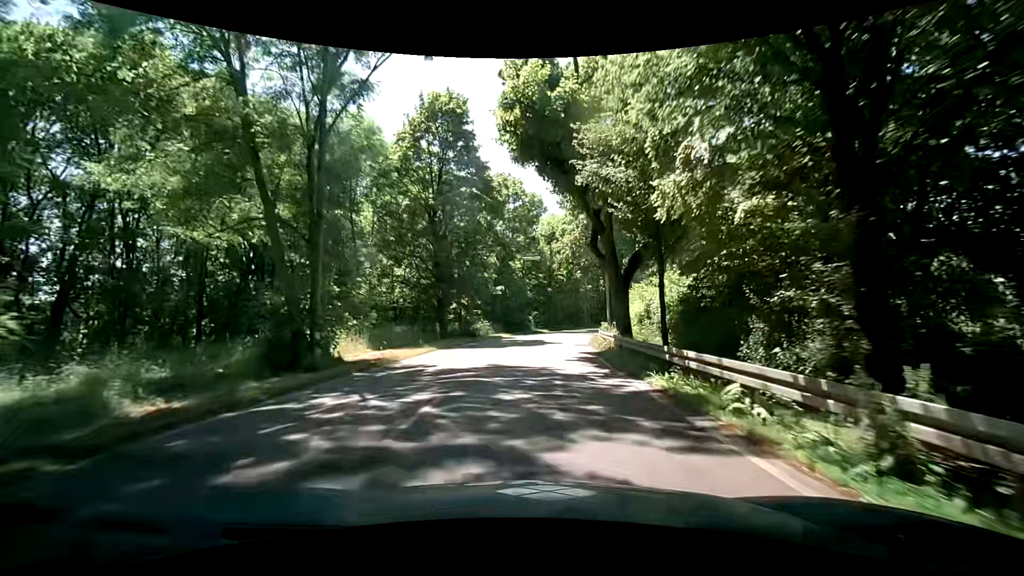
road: tertiary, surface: asphalt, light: Day
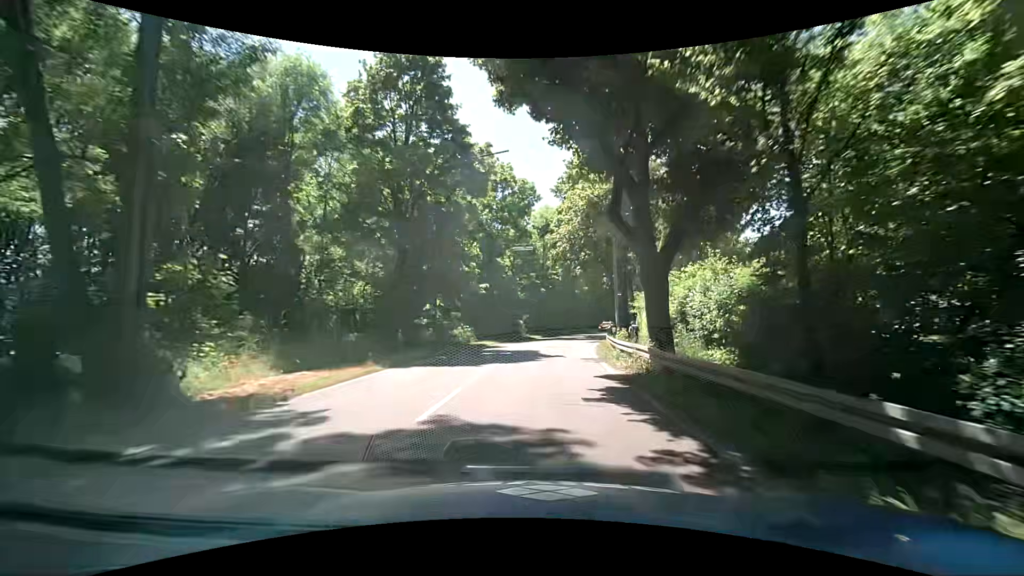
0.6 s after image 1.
(+0.1, +7.5) m; +1°
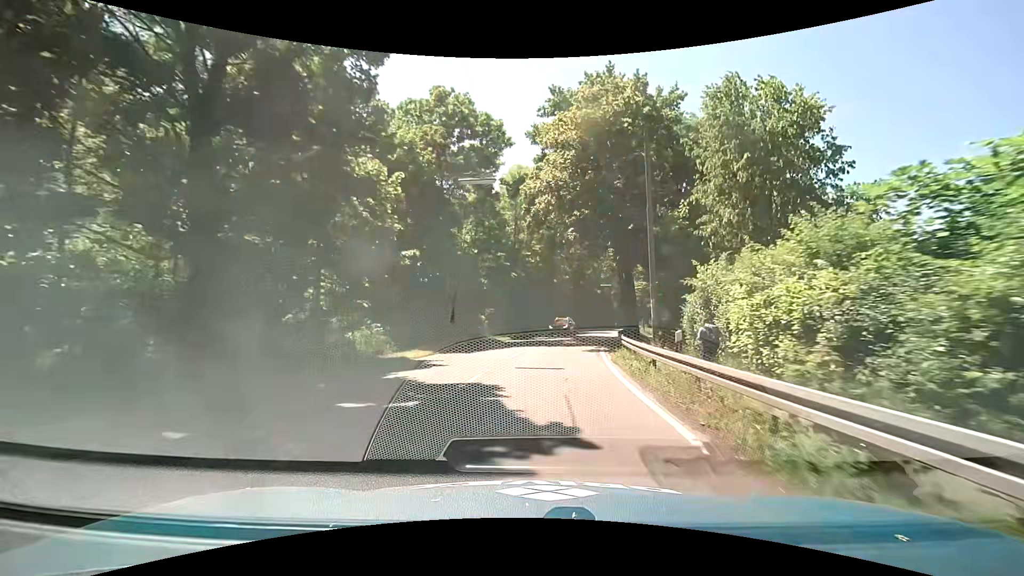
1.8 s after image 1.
(+0.5, +15.2) m; +4°
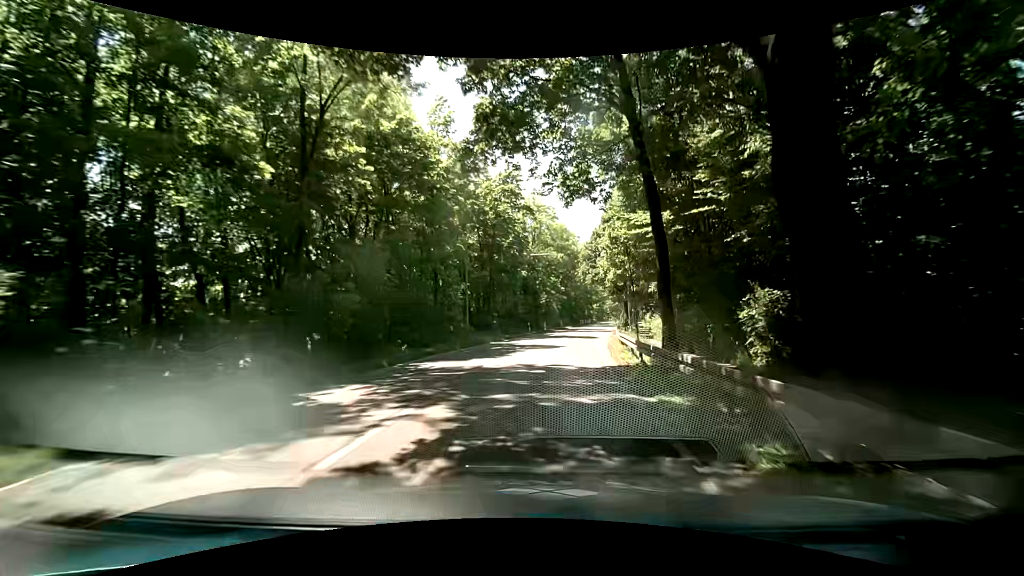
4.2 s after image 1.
(+2.7, +30.8) m; +10°
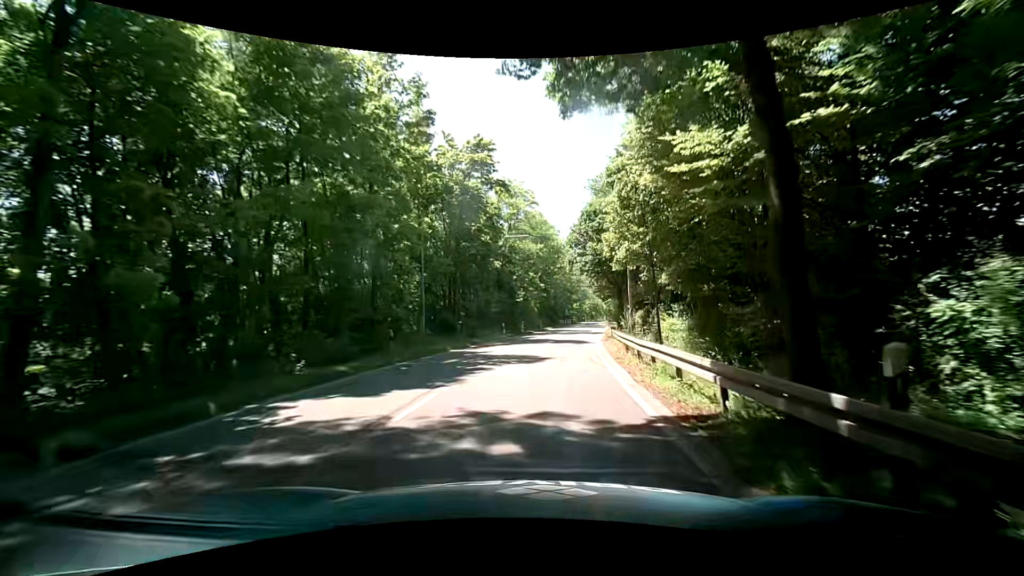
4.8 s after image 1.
(+0.1, +7.9) m; +3°
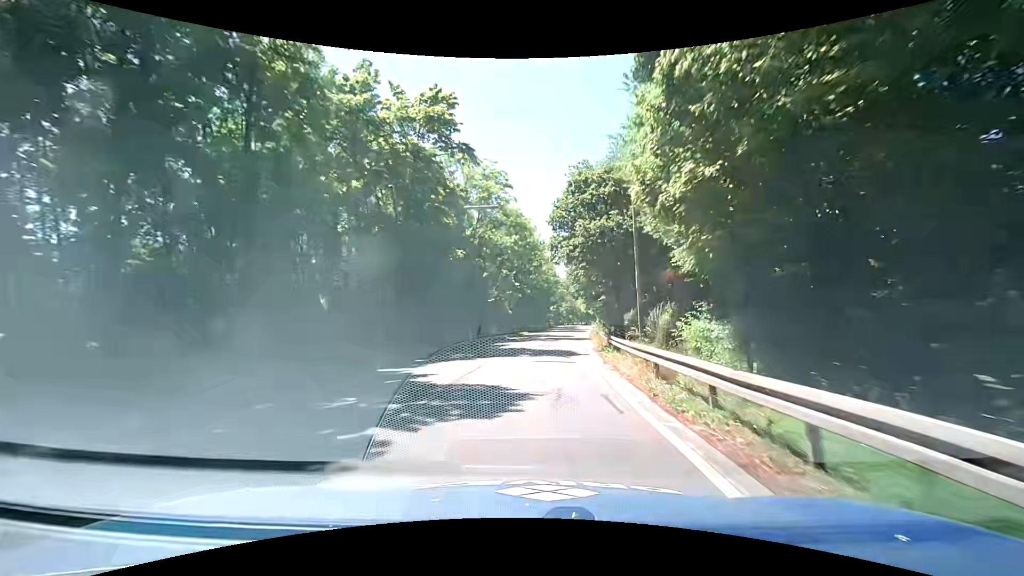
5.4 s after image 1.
(+0.2, +7.9) m; +1°
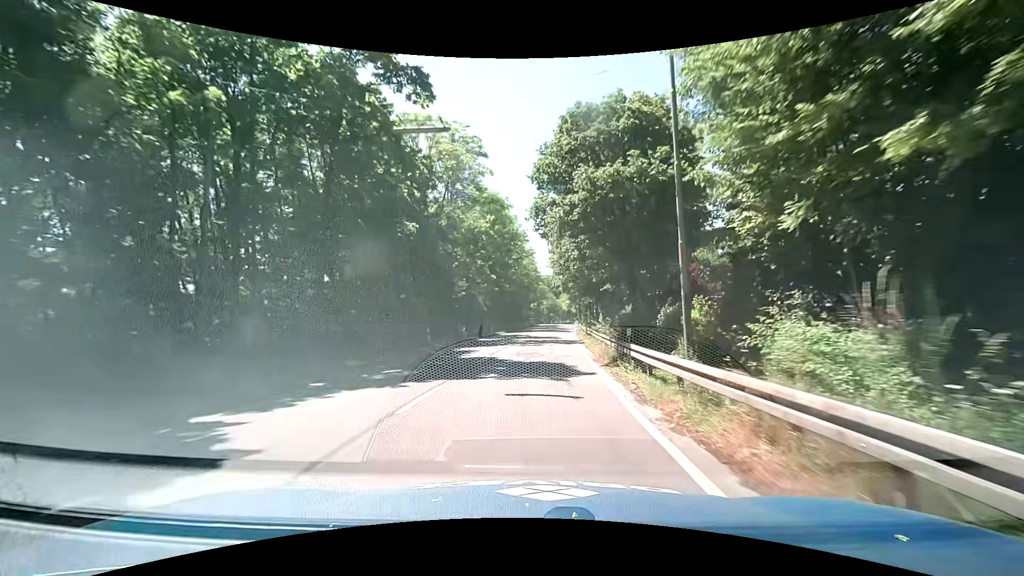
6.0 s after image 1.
(+0.4, +7.9) m; +3°
